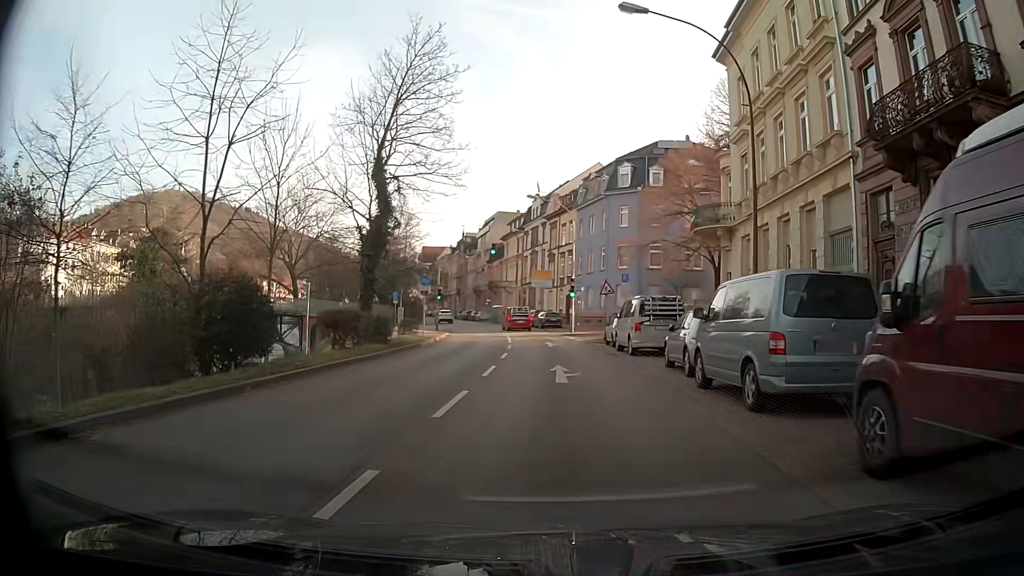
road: primary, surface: asphalt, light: Day
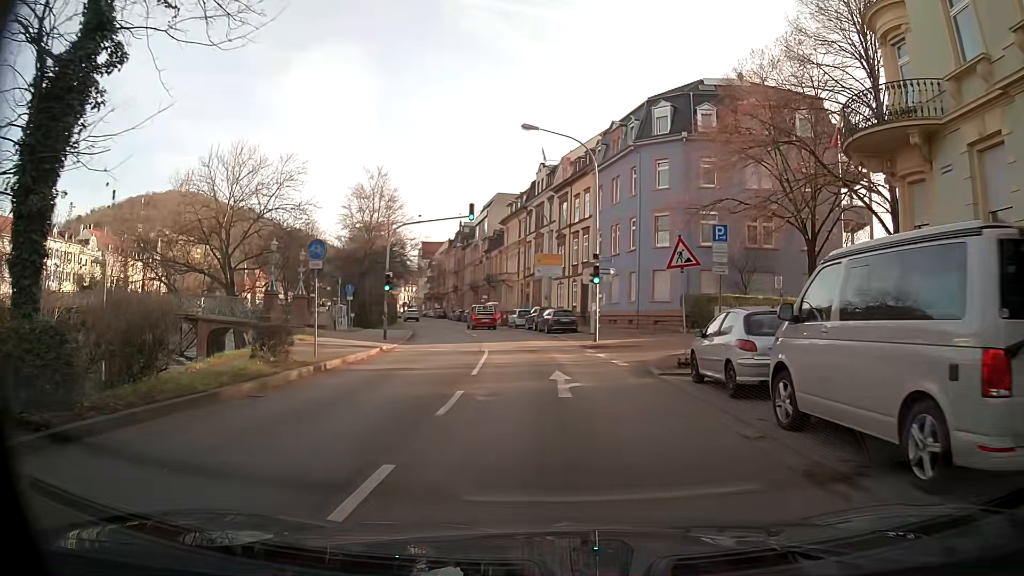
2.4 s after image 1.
(-0.1, +17.9) m; 0°
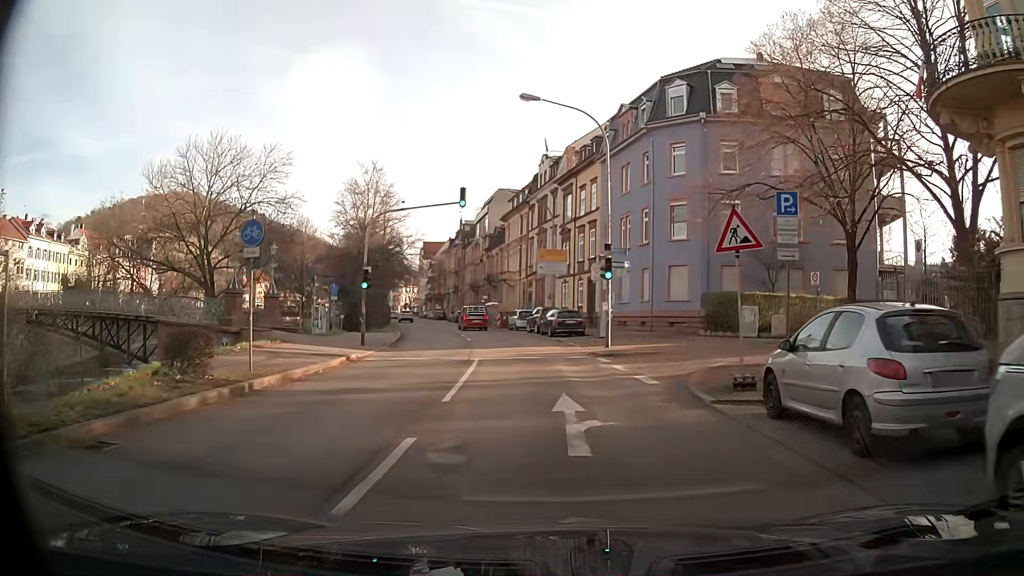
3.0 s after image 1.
(0.0, +4.5) m; 0°
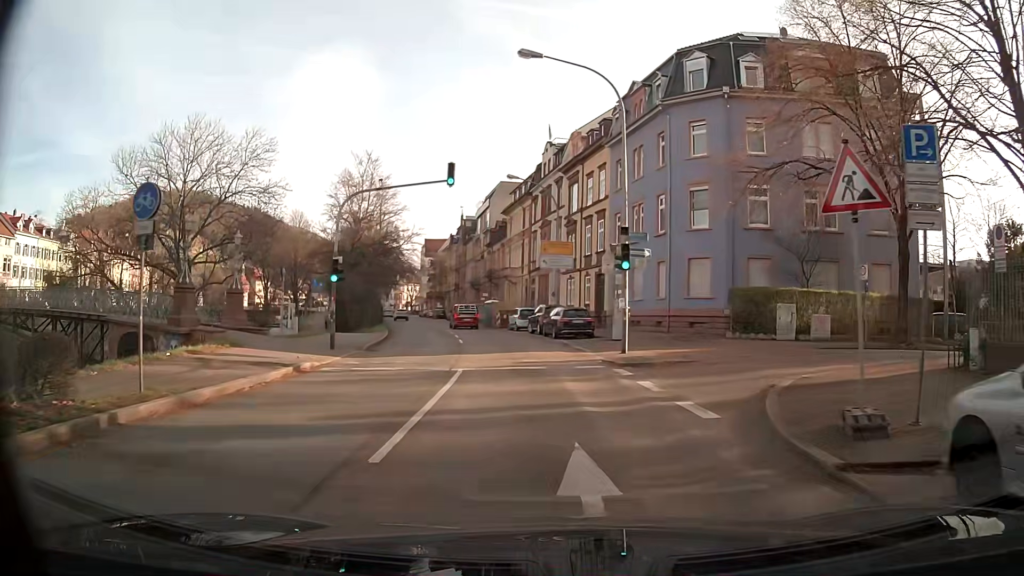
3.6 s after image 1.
(0.0, +4.5) m; 0°
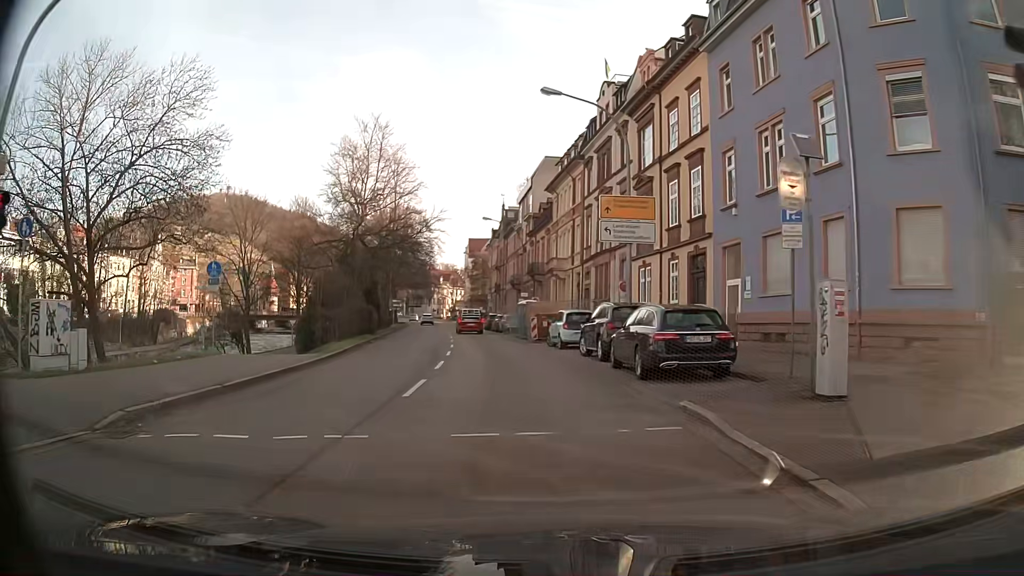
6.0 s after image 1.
(-0.7, +17.8) m; -6°
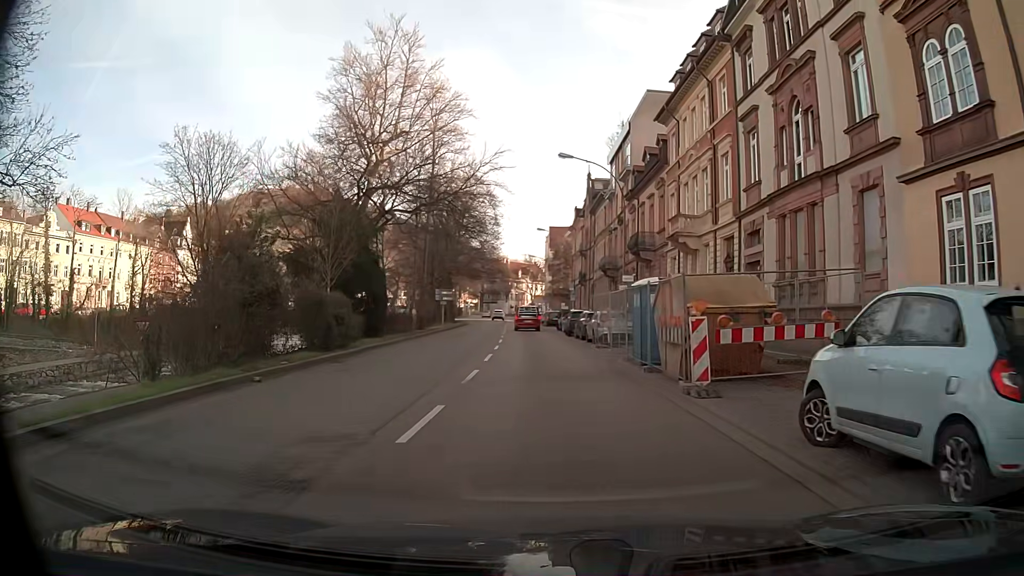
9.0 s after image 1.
(-1.6, +22.2) m; -7°
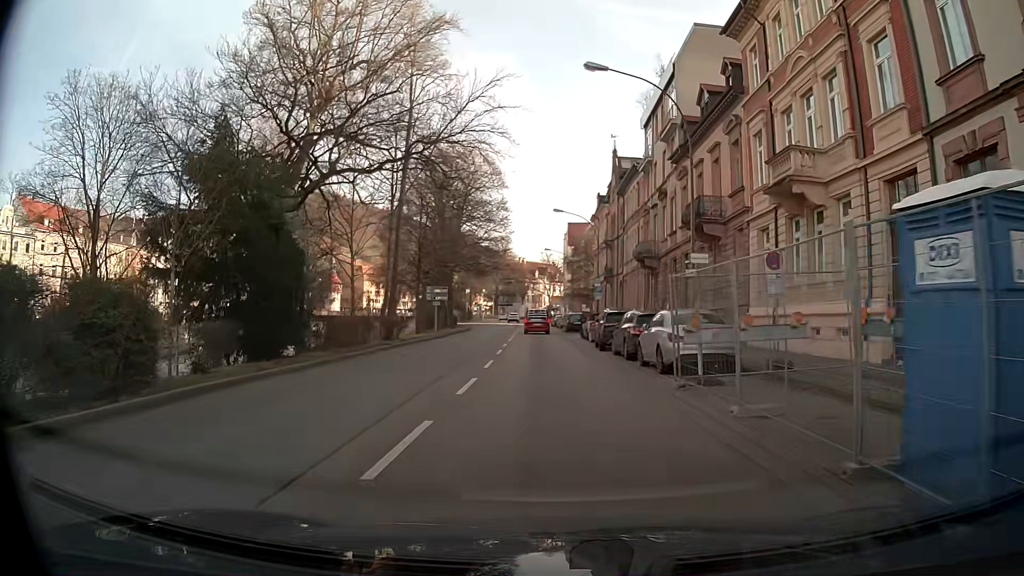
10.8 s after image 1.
(-0.1, +13.6) m; -1°
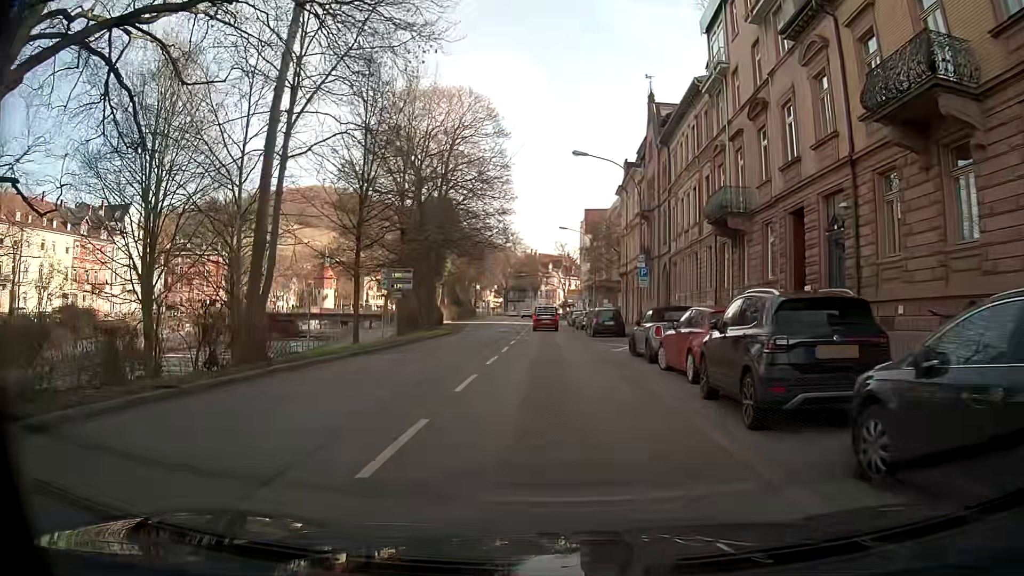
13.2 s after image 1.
(-0.2, +18.1) m; -1°
